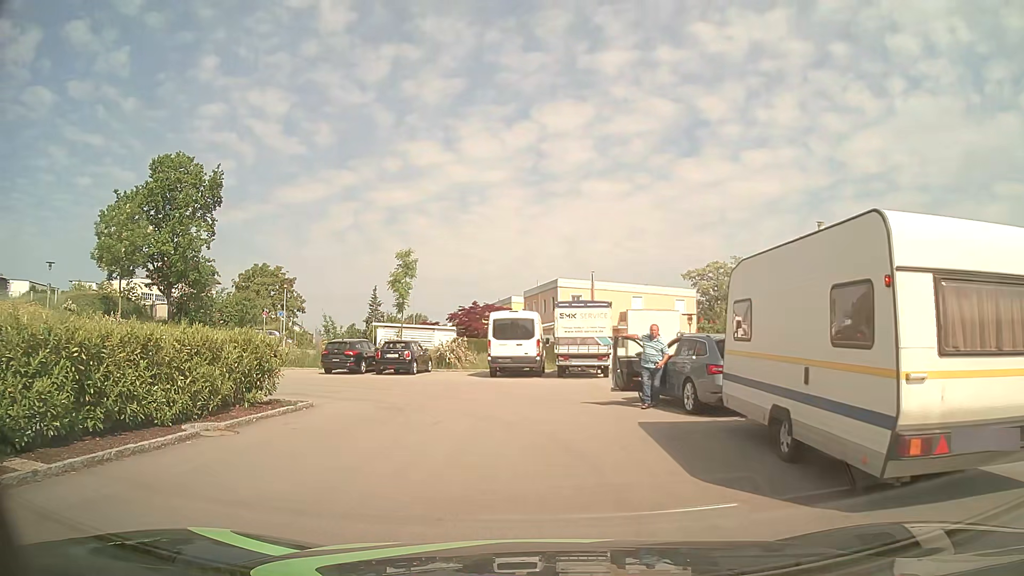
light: Day
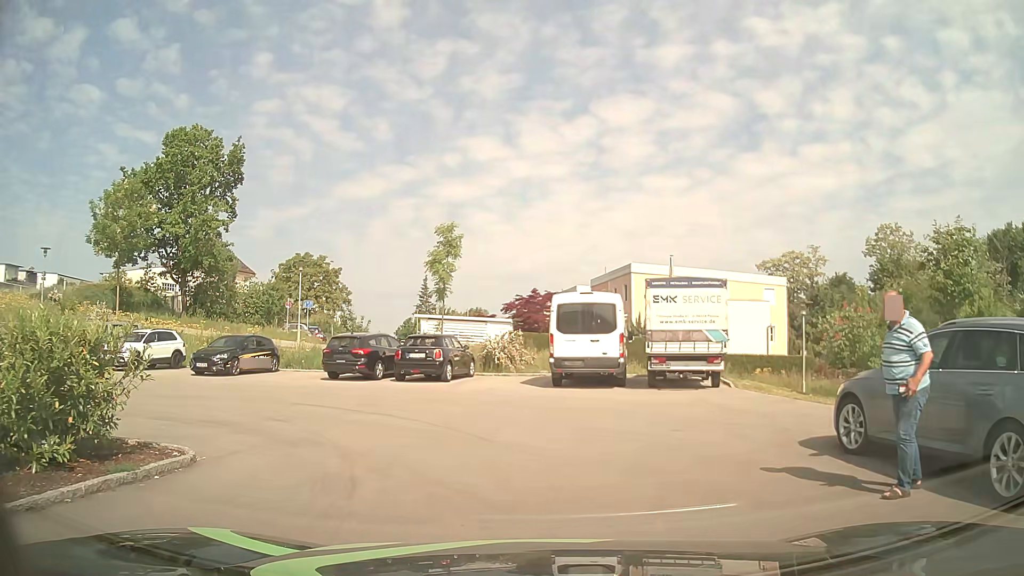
(-0.4, +7.7) m; -6°
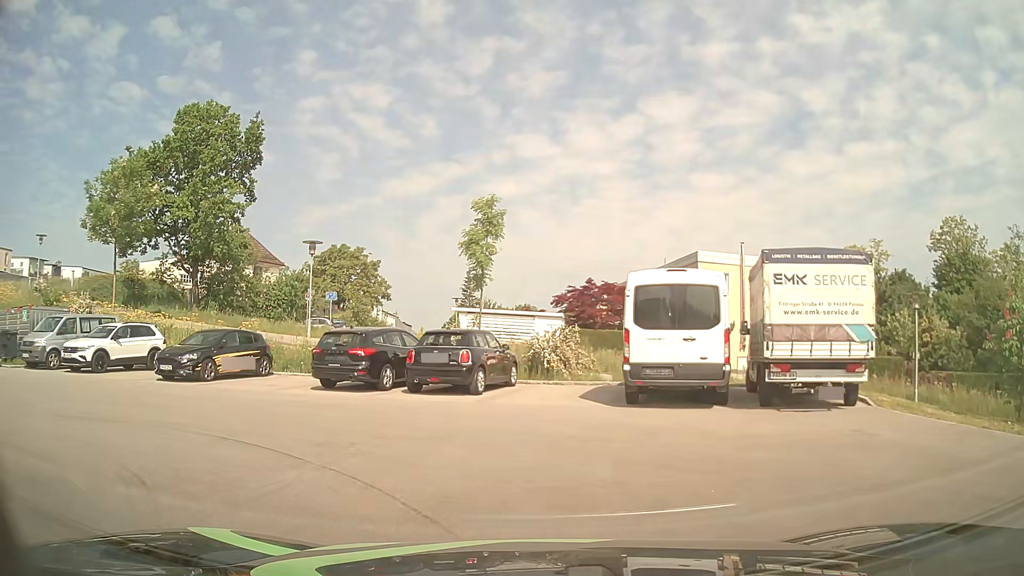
(-0.2, +5.6) m; -4°
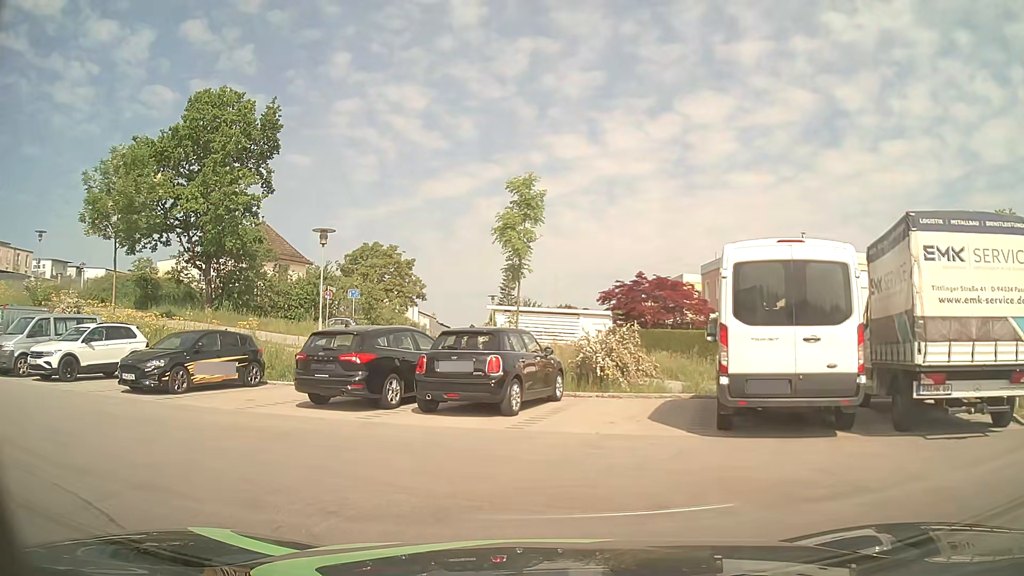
(-0.1, +3.8) m; -3°
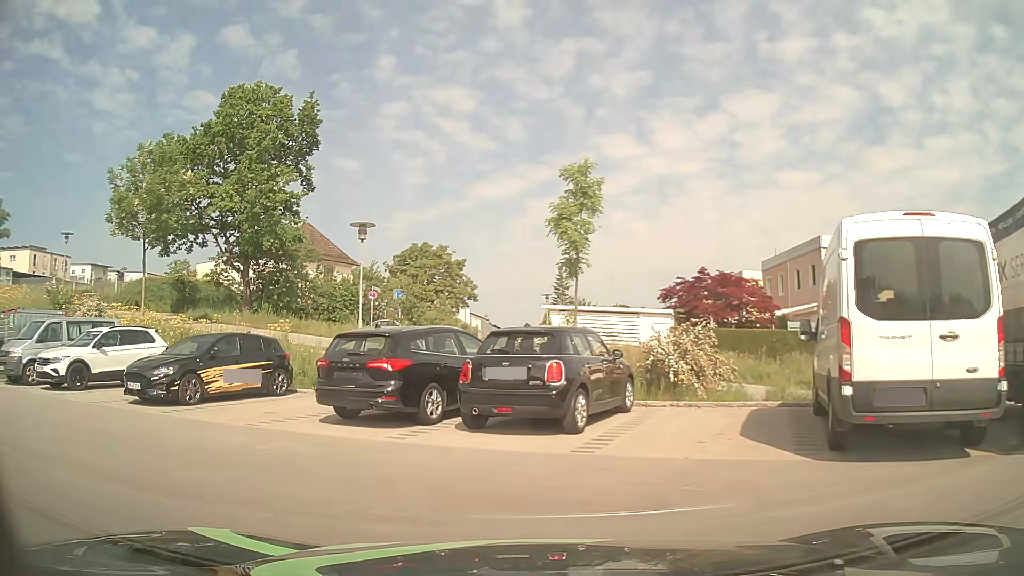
(-0.1, +2.0) m; -5°
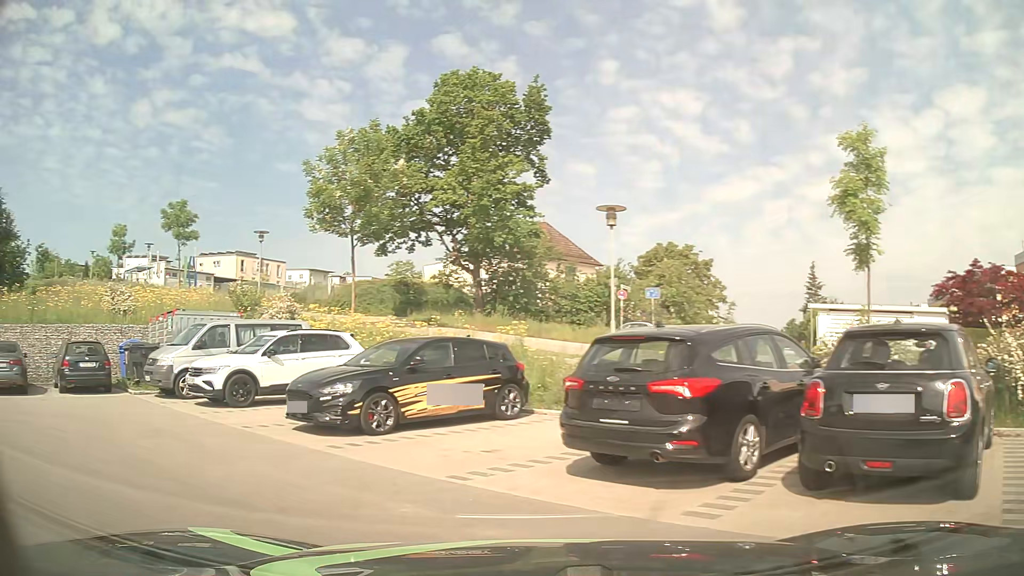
(-0.5, +3.8) m; -19°
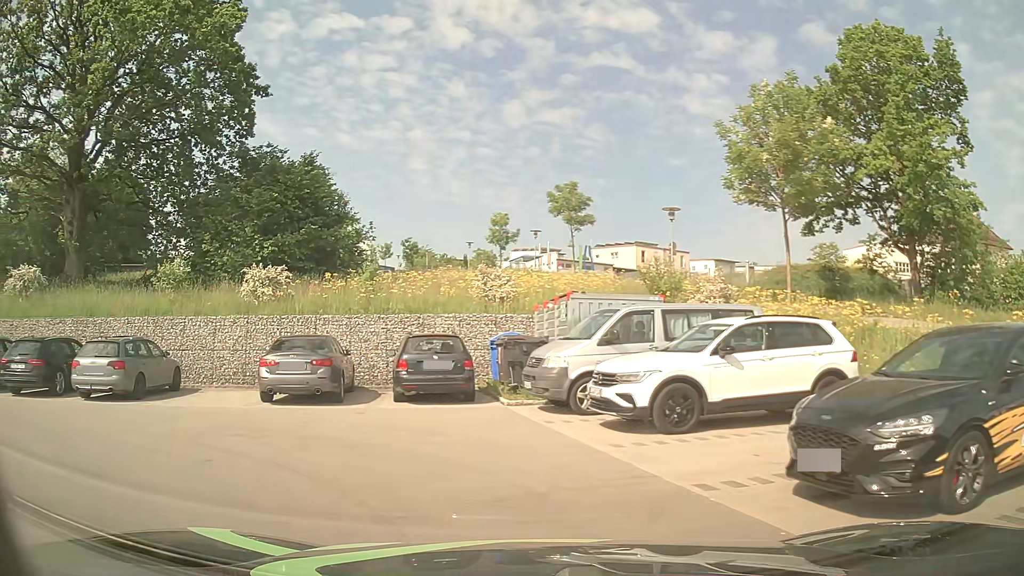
(-1.6, +4.7) m; -35°
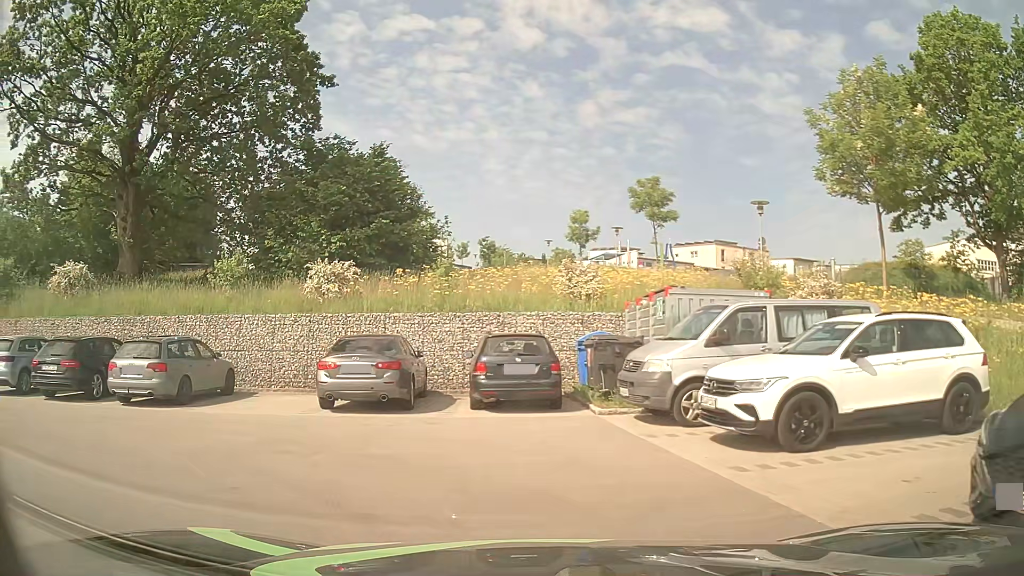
(-0.1, +1.5) m; -6°
